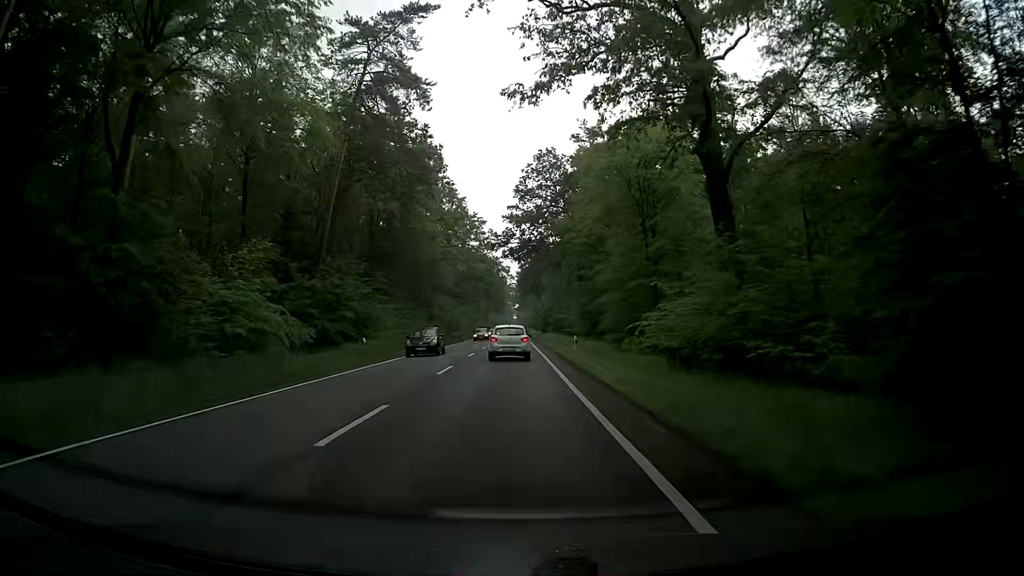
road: primary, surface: asphalt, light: Day
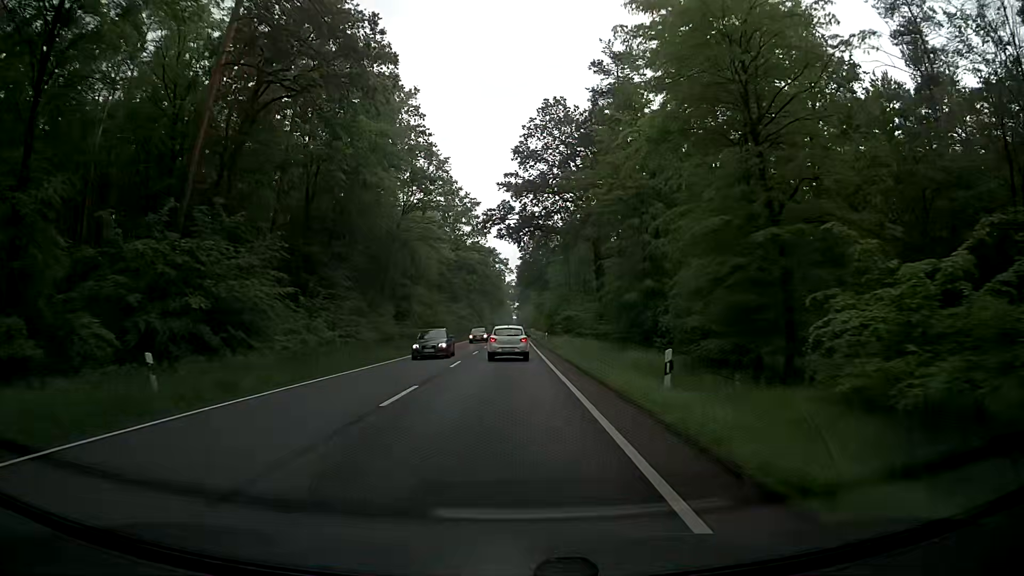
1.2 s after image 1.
(-0.3, +20.3) m; -2°
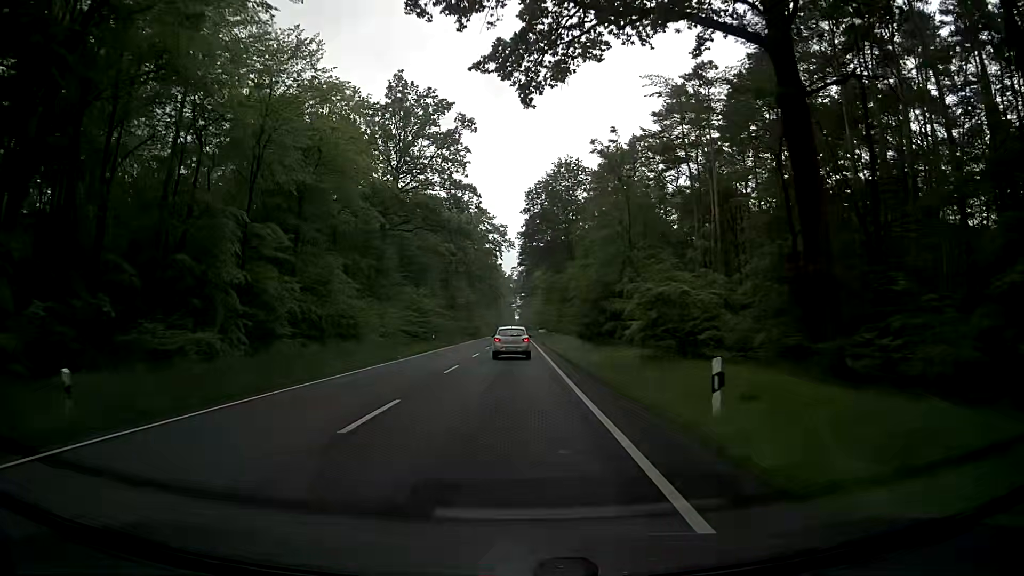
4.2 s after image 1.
(+0.7, +51.5) m; 0°
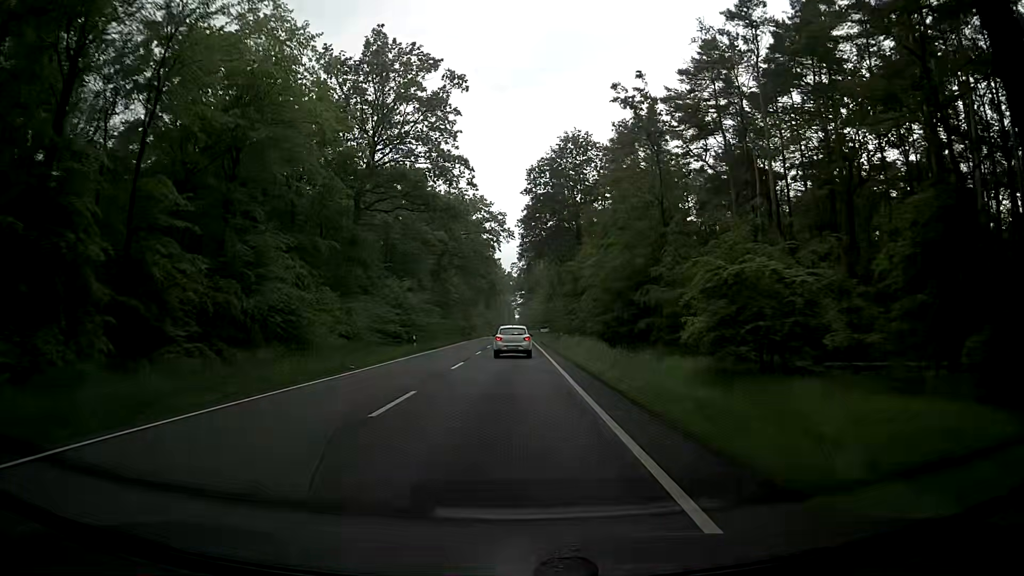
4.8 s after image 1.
(+0.1, +10.7) m; 0°
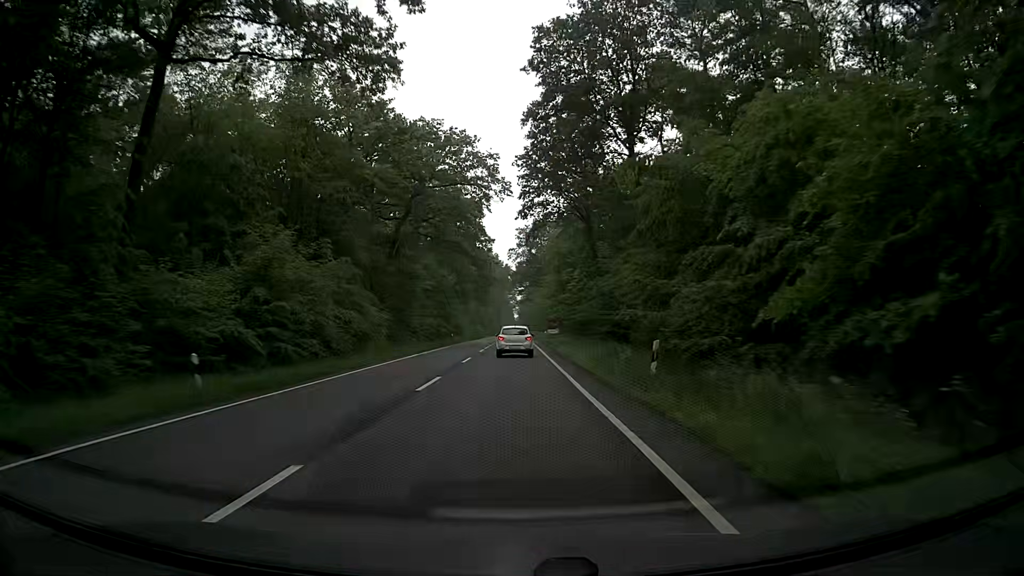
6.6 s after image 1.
(0.0, +32.0) m; 0°
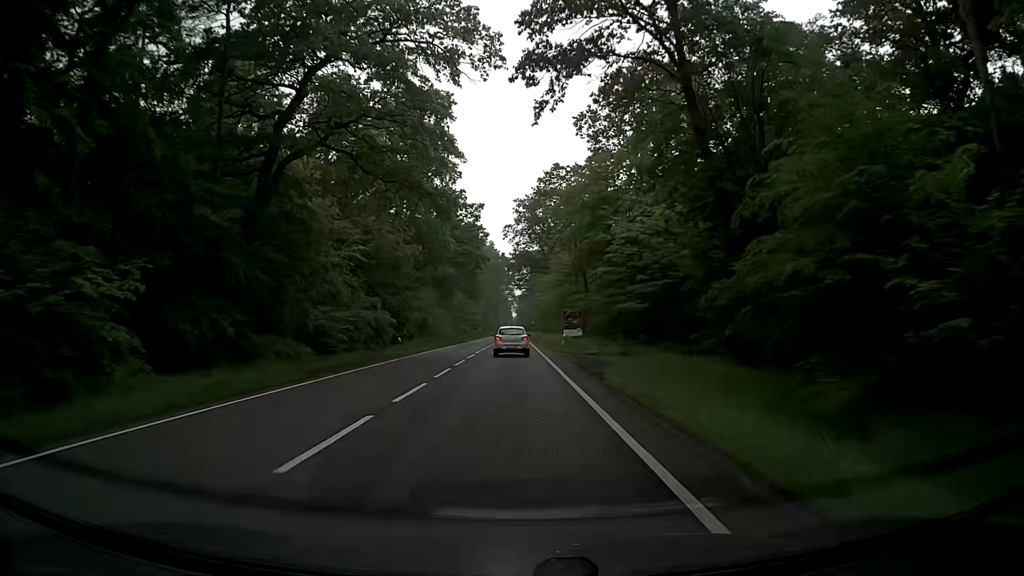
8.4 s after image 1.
(0.0, +32.7) m; +1°
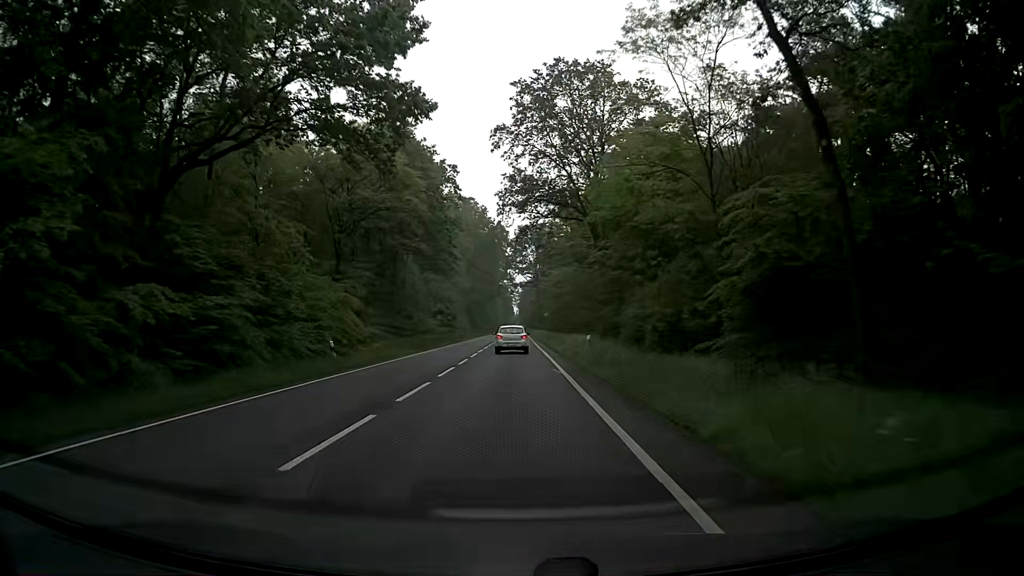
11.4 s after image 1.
(-0.3, +55.0) m; -1°
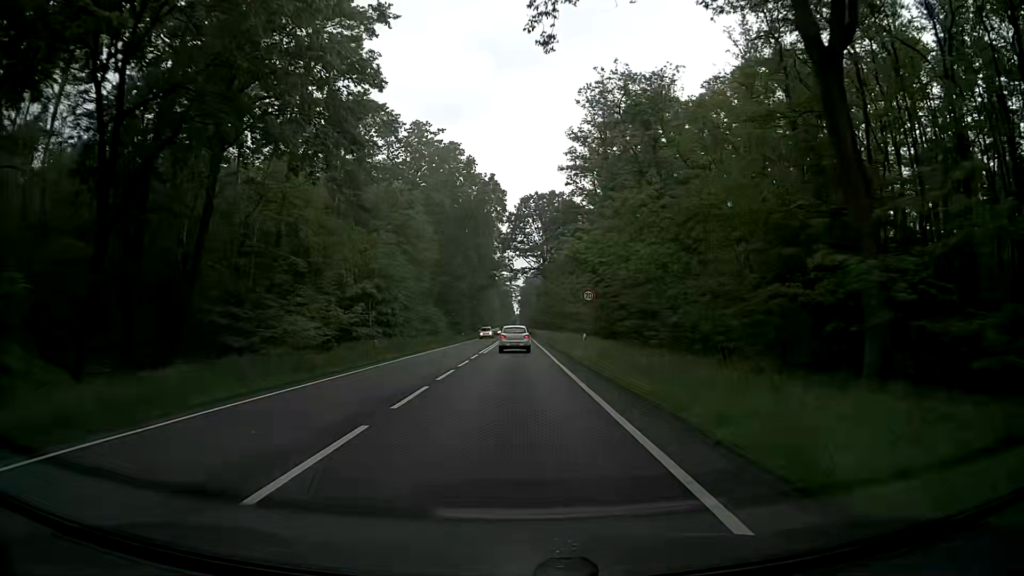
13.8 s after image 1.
(+0.2, +44.3) m; 0°
(0, +10) (0, +20) (0, +30) (0, +40) (0, +50) (0, +60) (0, +70) (+1, +80) (+1, +90) (+1, +100) m
